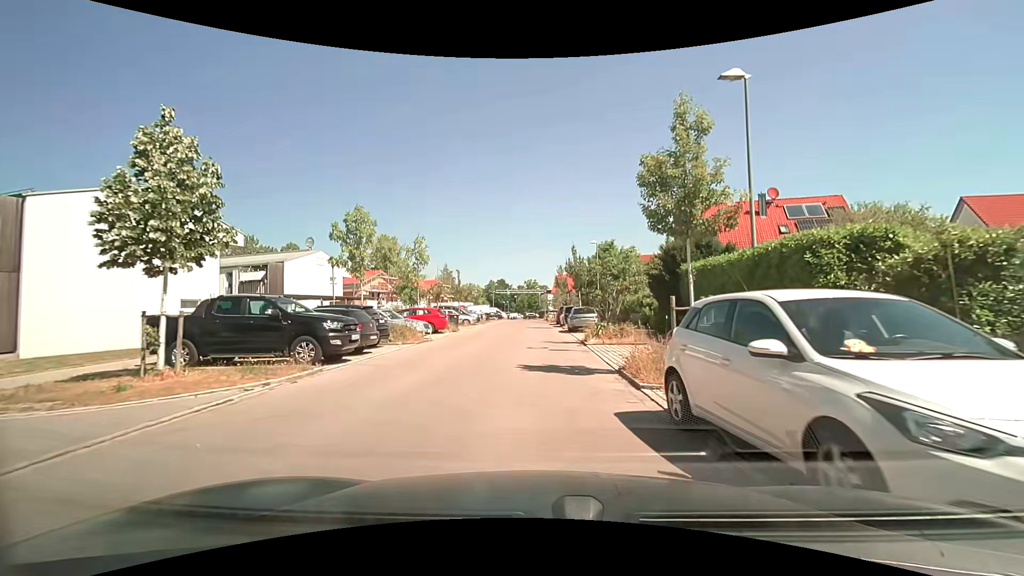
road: residential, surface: asphalt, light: Day
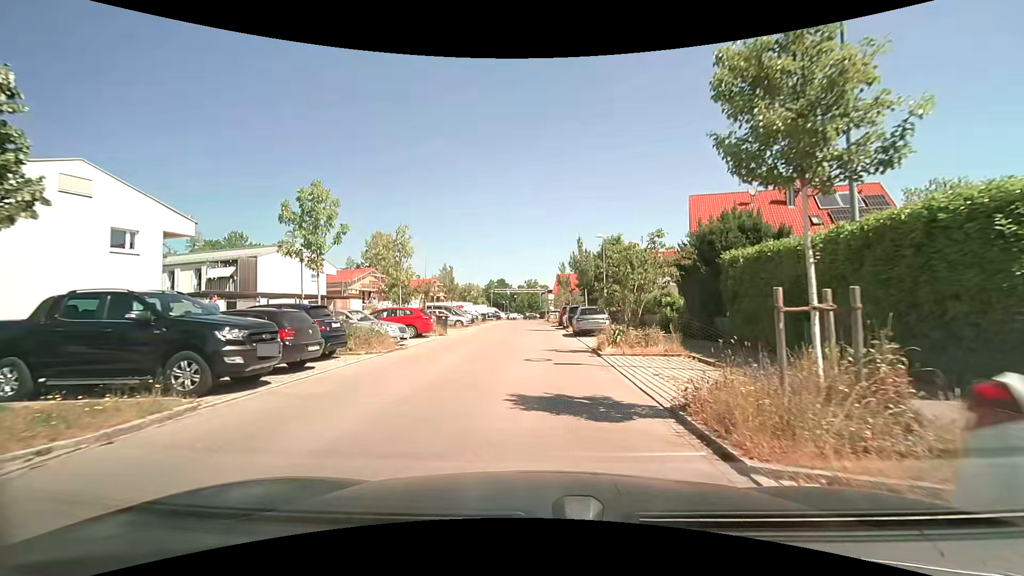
(0.0, +4.2) m; 0°
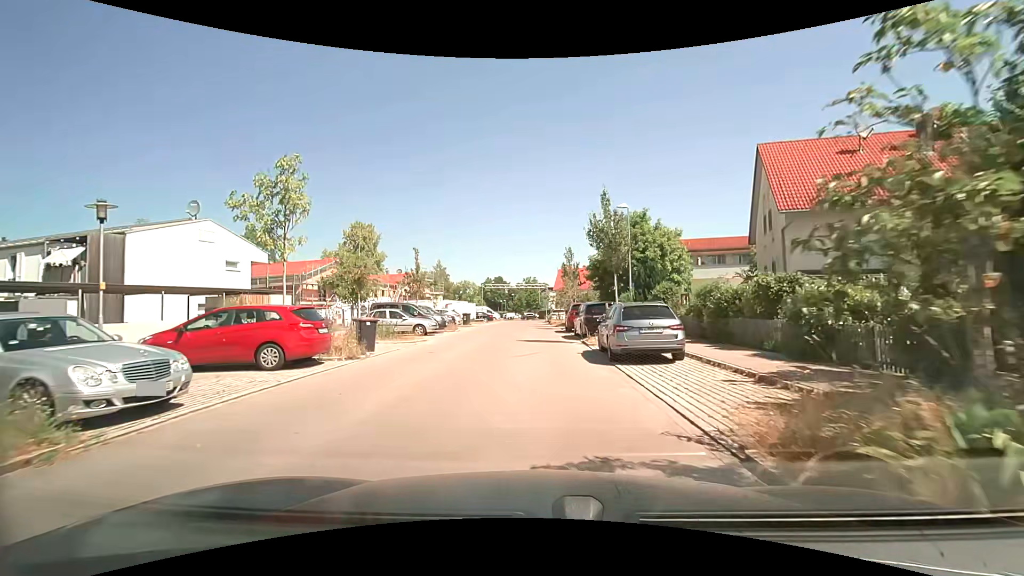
(-0.1, +12.4) m; 0°
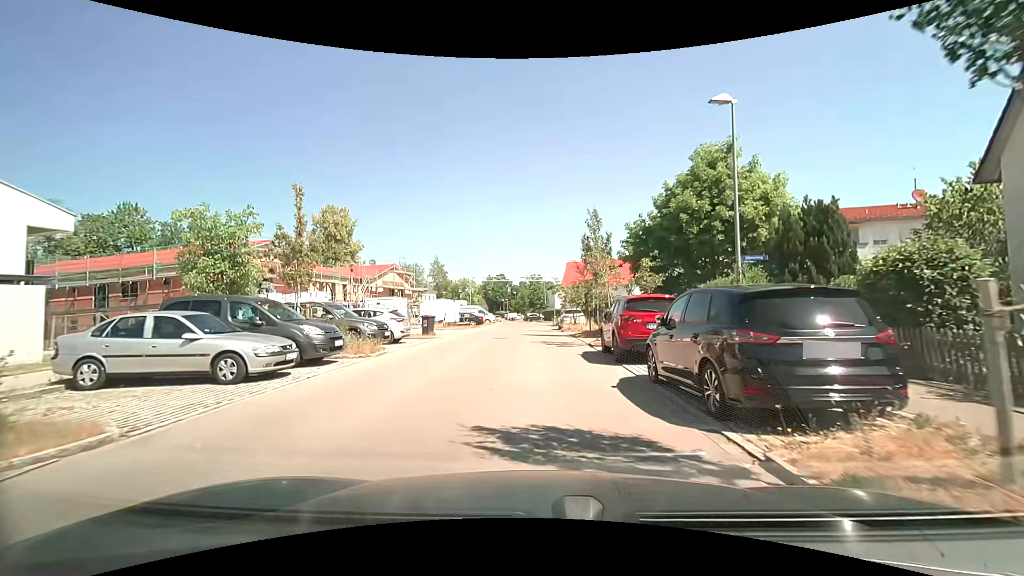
(-0.2, +16.1) m; -1°
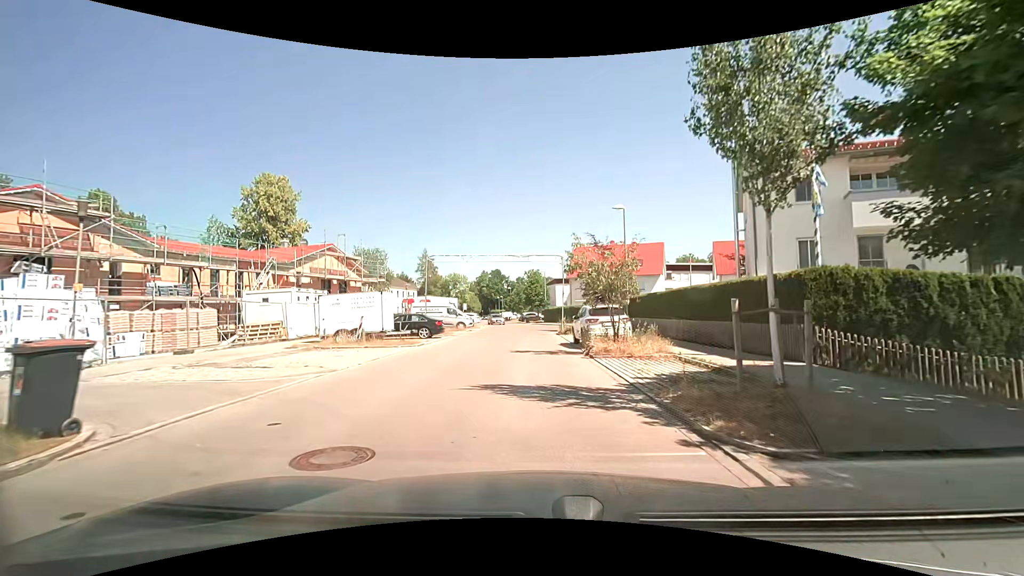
(+0.1, +19.8) m; 0°
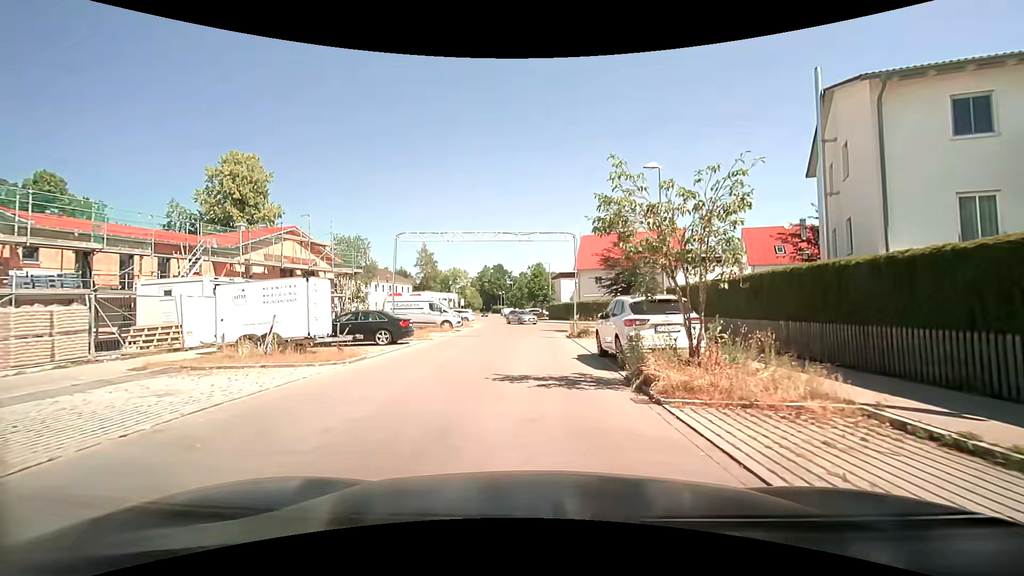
(0.0, +7.9) m; -1°
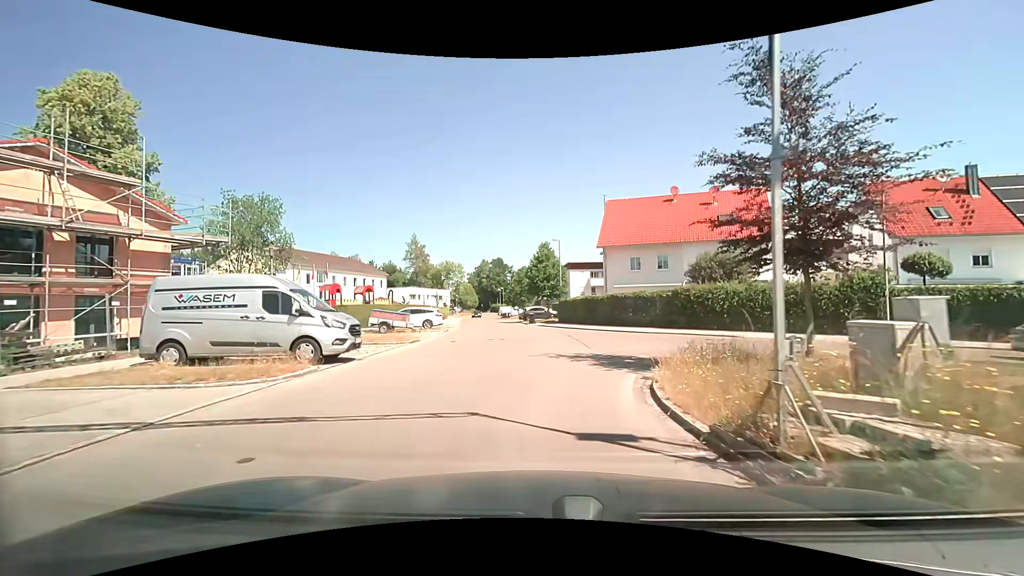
(-0.1, +20.3) m; 0°
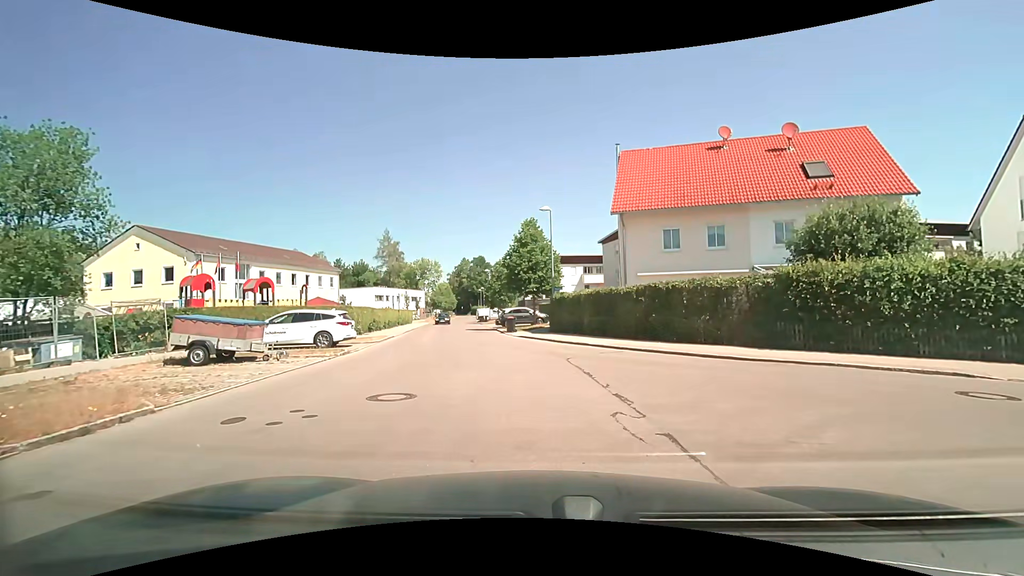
(+0.1, +14.1) m; +2°
(0, +10) (-1, +20) (-3, +30) (-5, +40) (-7, +49) (-9, +59) (-10, +69) (-12, +79) (-13, +89) (-15, +99) m
